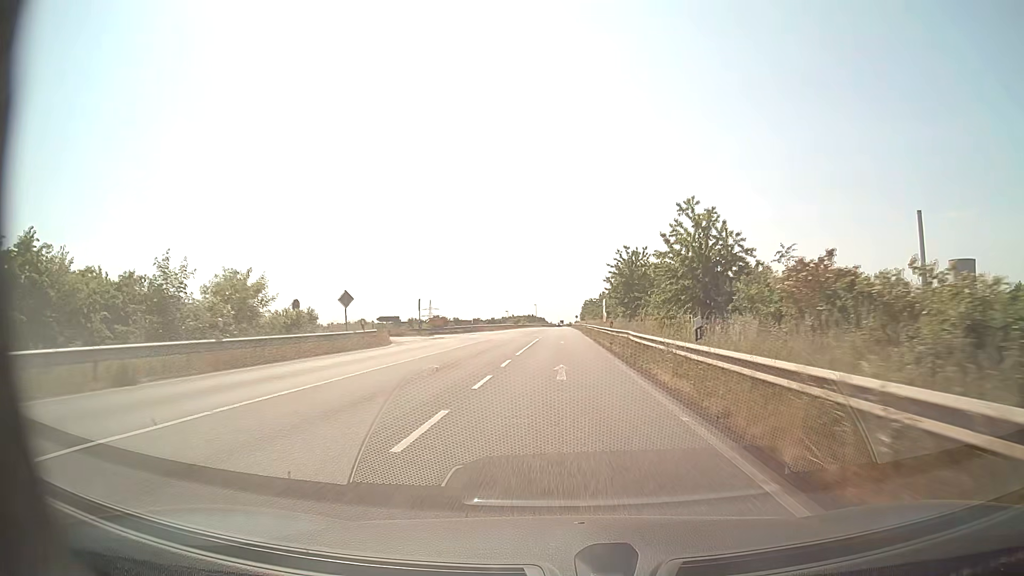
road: secondary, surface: asphalt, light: Day
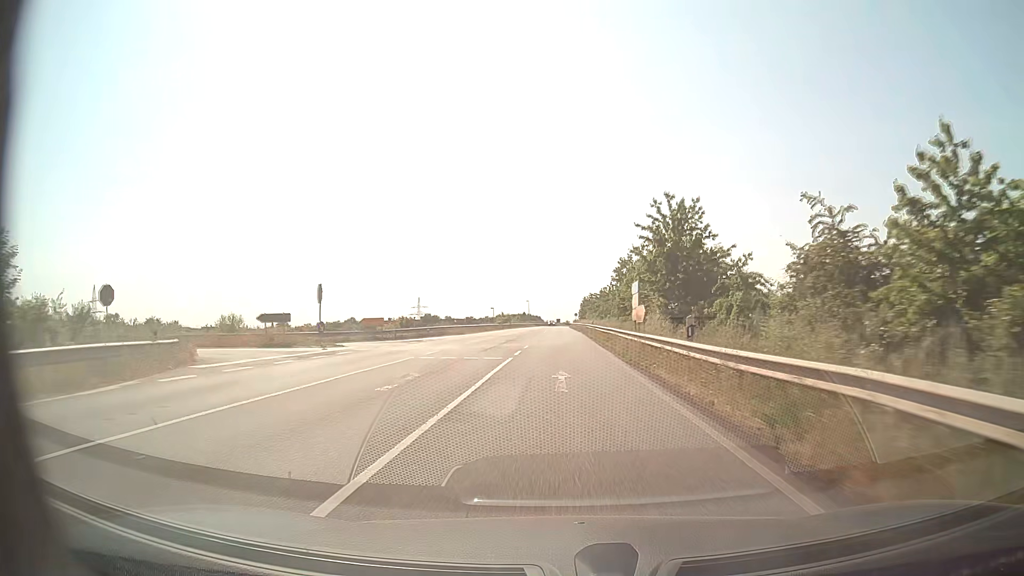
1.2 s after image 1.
(+0.1, +22.9) m; 0°
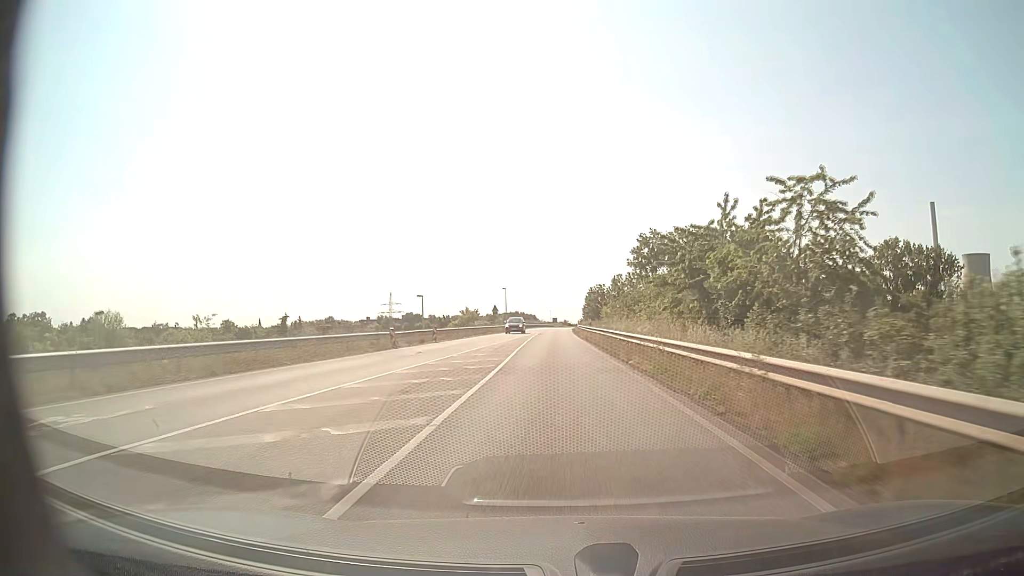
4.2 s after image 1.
(+0.1, +57.3) m; 0°
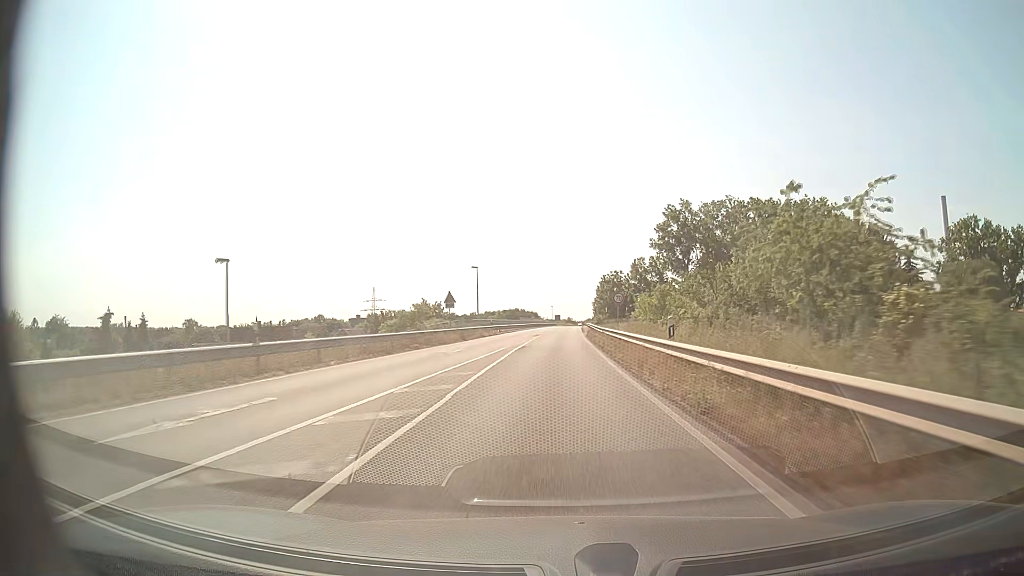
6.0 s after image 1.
(0.0, +34.5) m; 0°
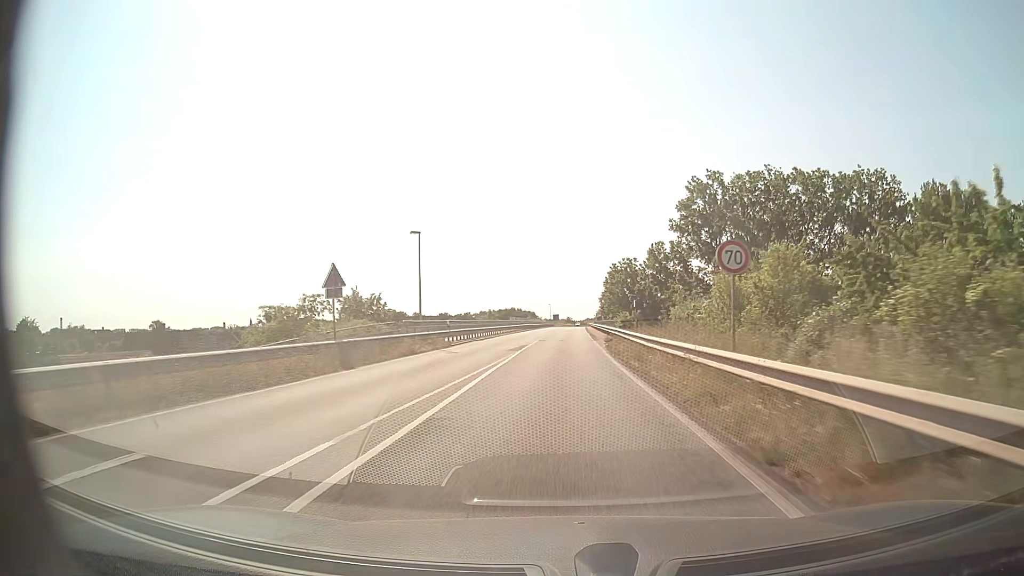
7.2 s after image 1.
(0.0, +23.0) m; 0°
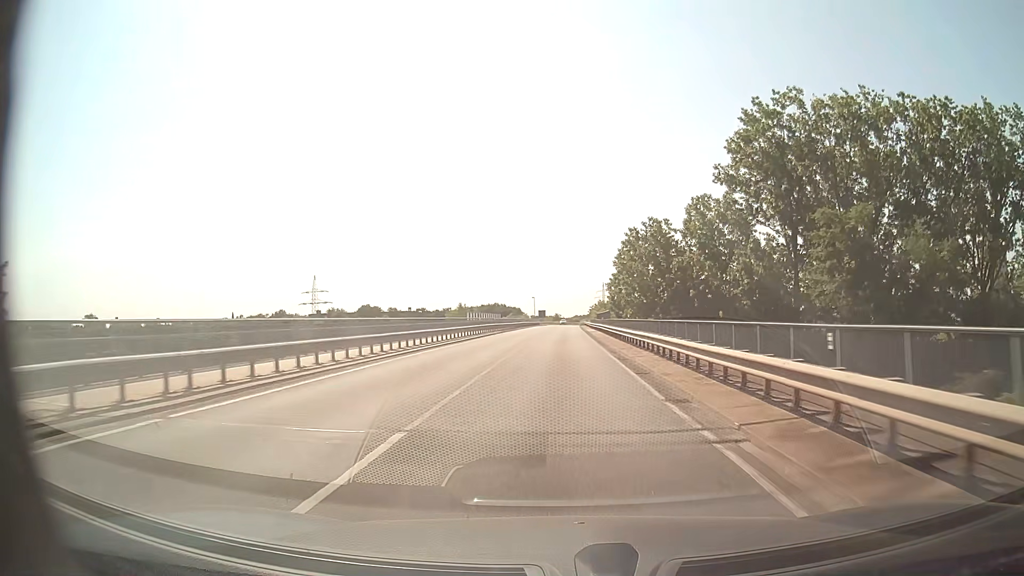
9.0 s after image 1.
(+0.3, +34.5) m; +1°
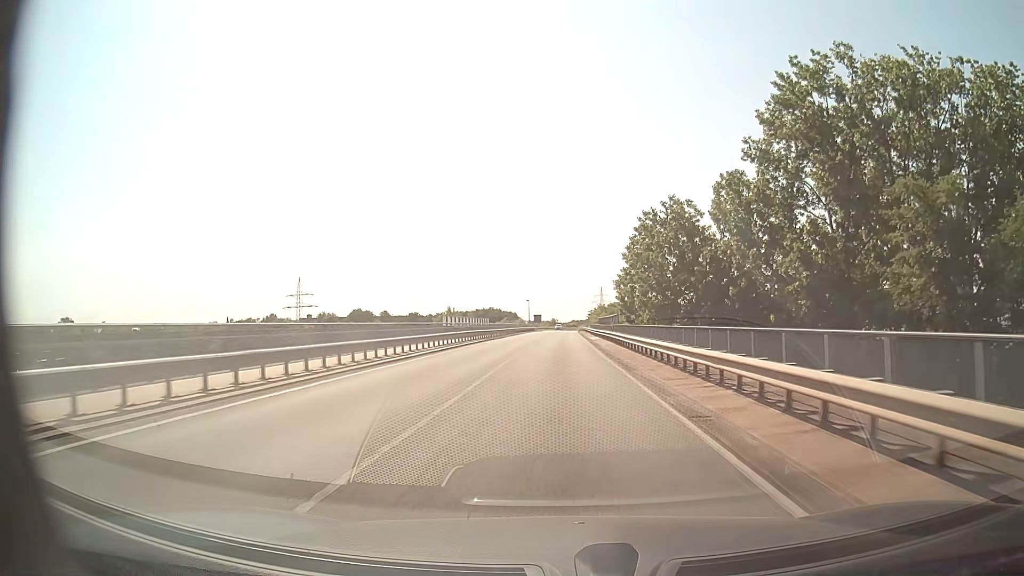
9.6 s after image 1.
(0.0, +11.5) m; 0°
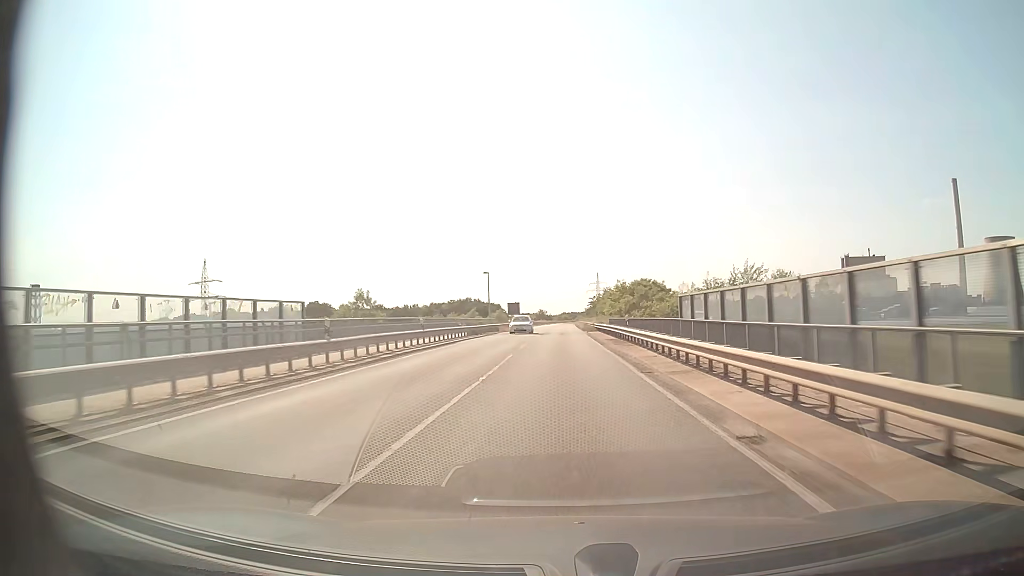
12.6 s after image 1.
(+0.5, +57.6) m; +1°
(0, +10) (0, +20) (0, +30) (0, +40) (0, +50) (0, +60) (0, +70) (+1, +80) (+1, +90) (+1, +100) m
